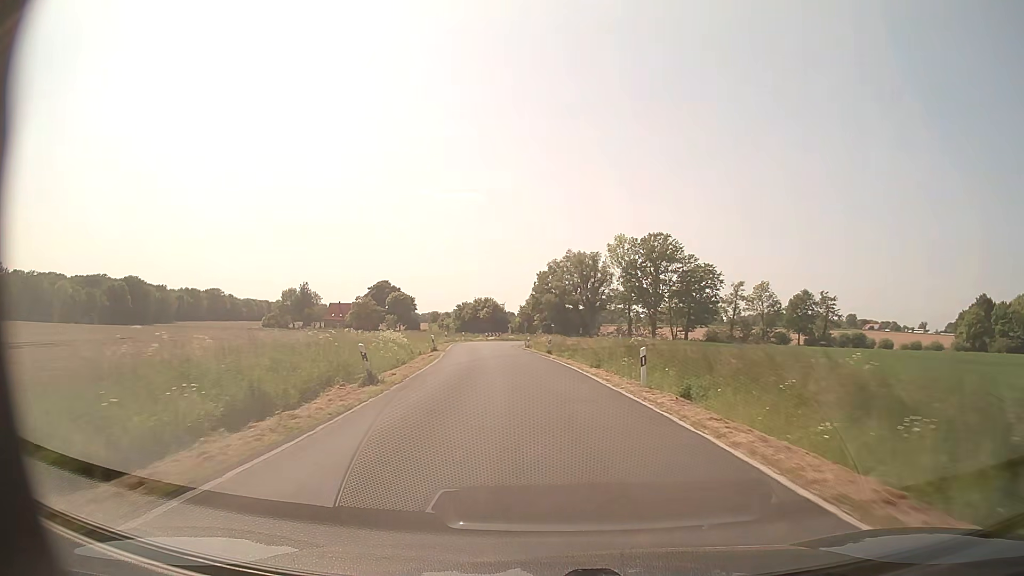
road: secondary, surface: asphalt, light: Day
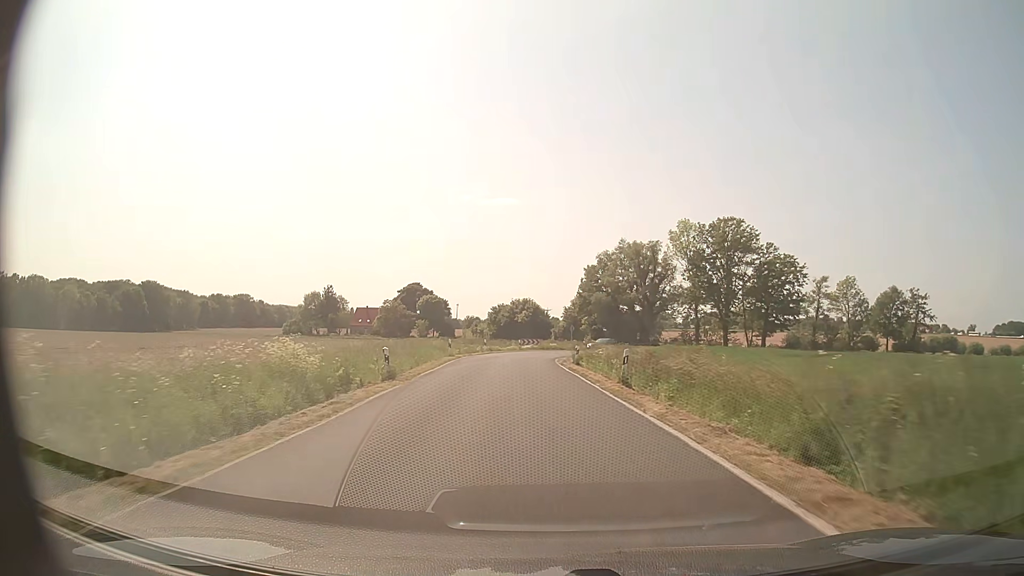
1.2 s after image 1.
(-0.7, +20.7) m; -4°
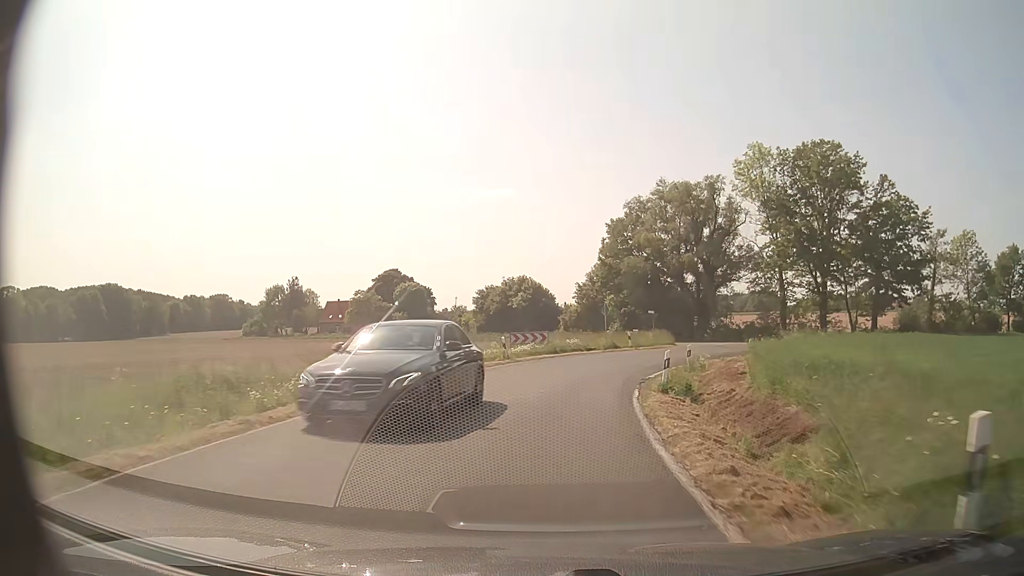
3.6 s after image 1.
(-0.7, +34.3) m; 0°
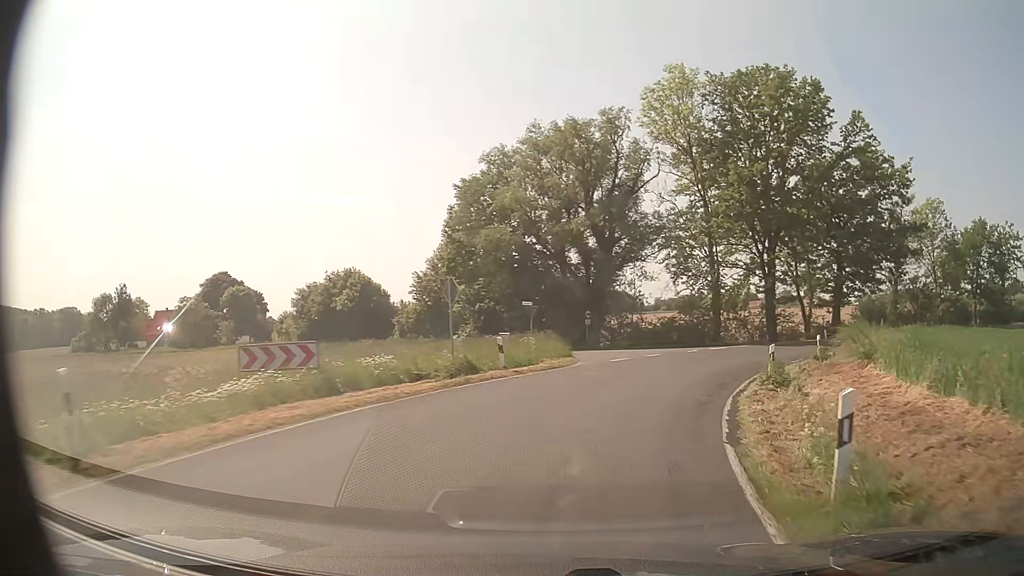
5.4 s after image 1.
(+1.3, +21.1) m; +11°
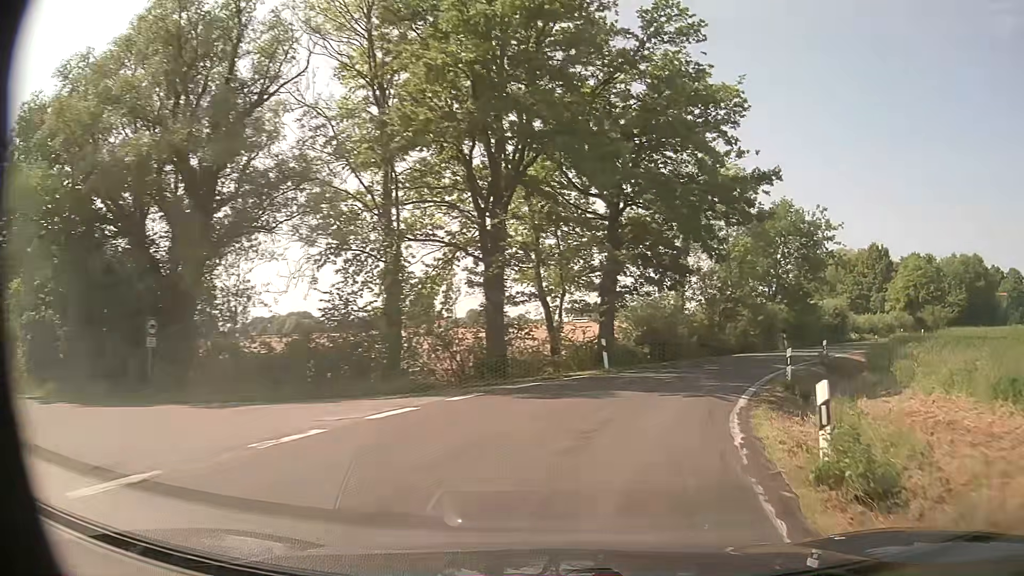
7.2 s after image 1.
(+5.0, +21.3) m; +27°
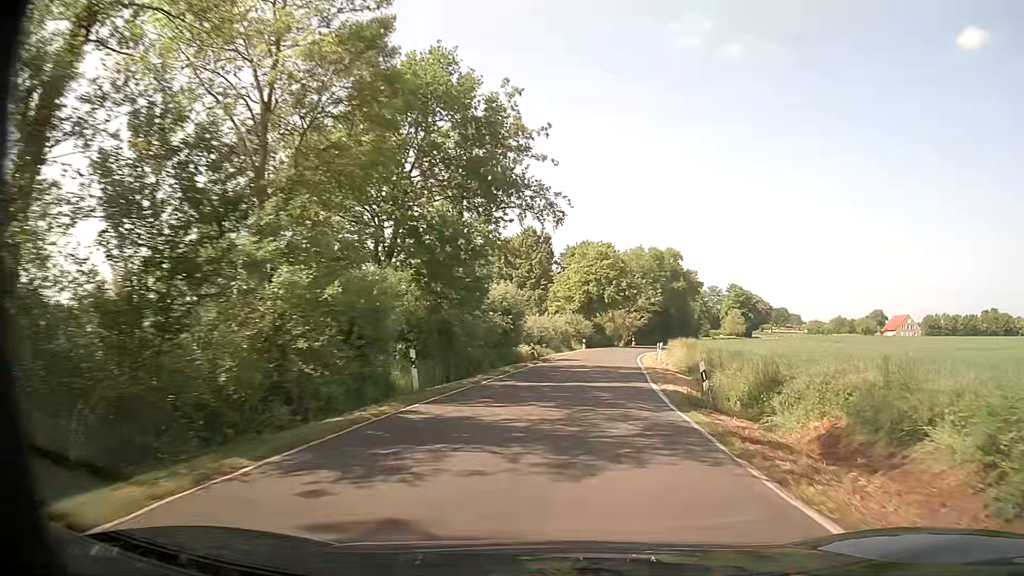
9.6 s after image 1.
(+10.0, +30.3) m; +34°
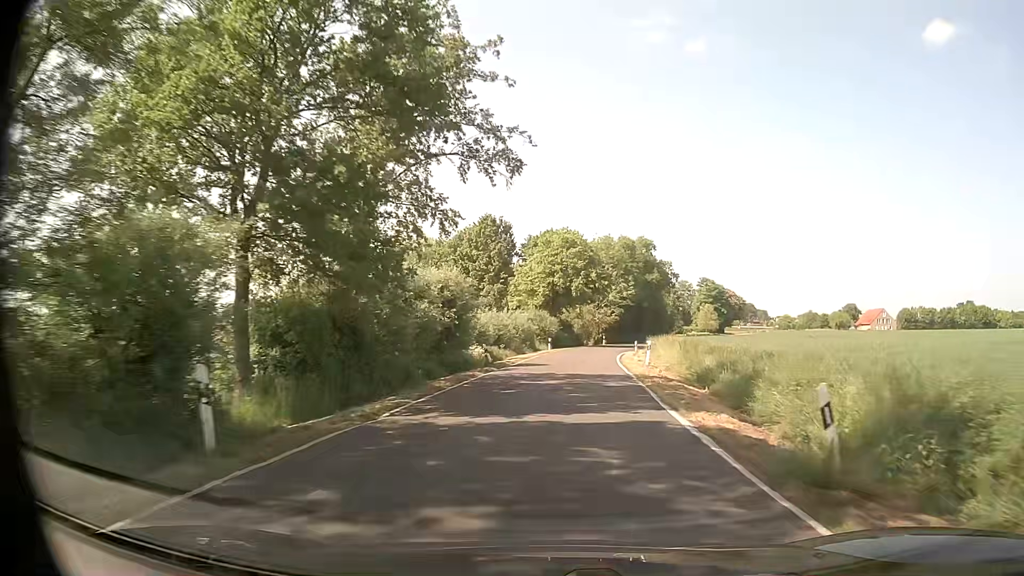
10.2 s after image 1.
(+0.3, +8.9) m; +4°
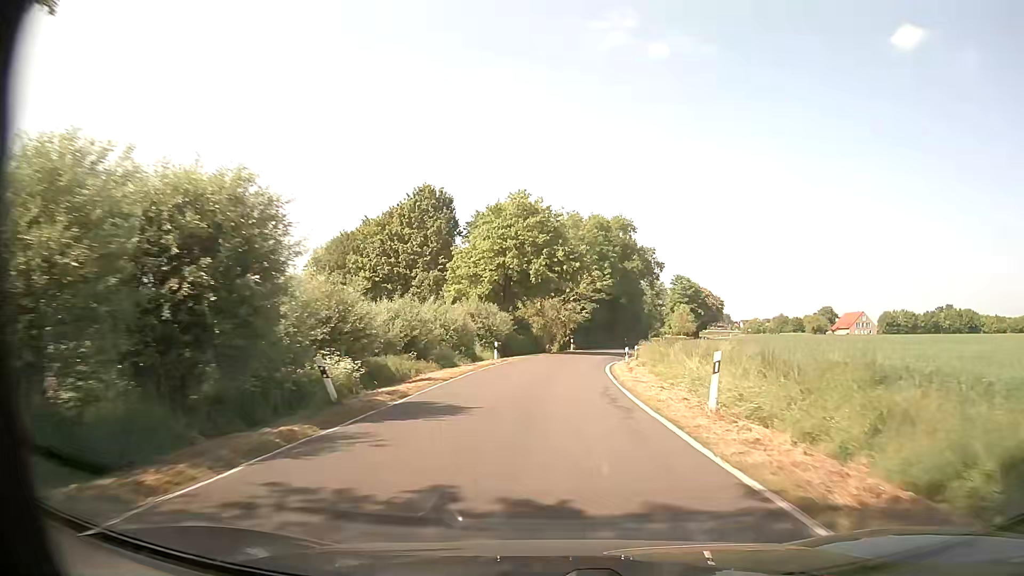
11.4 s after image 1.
(+0.5, +19.0) m; +3°
(0, +10) (0, +20) (+1, +30) (+2, +40) (+4, +50) (+6, +60) (+9, +69) (+12, +79) (+16, +88) (+19, +97) m
